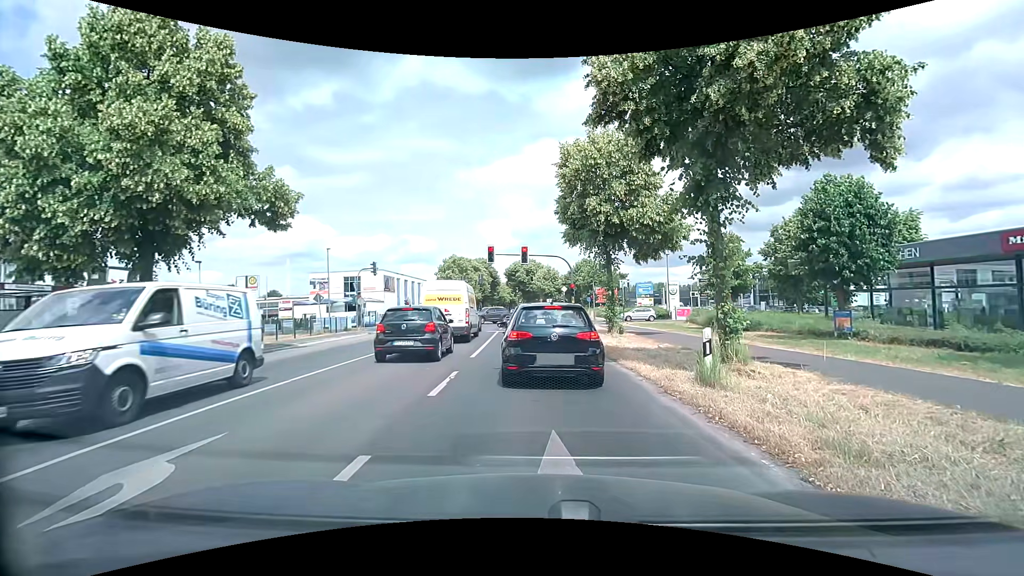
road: secondary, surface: asphalt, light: Day
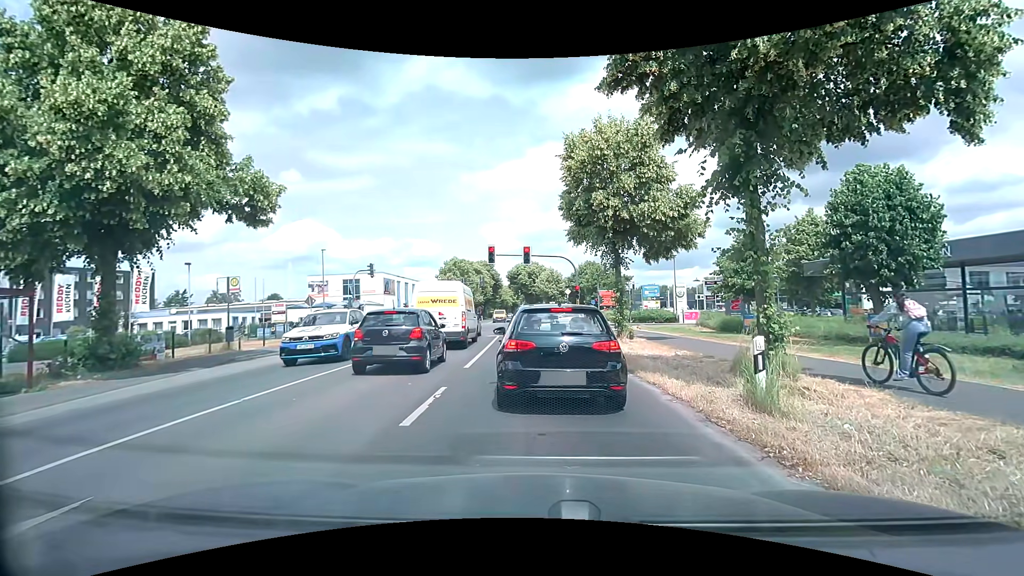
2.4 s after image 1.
(0.0, +1.7) m; 0°
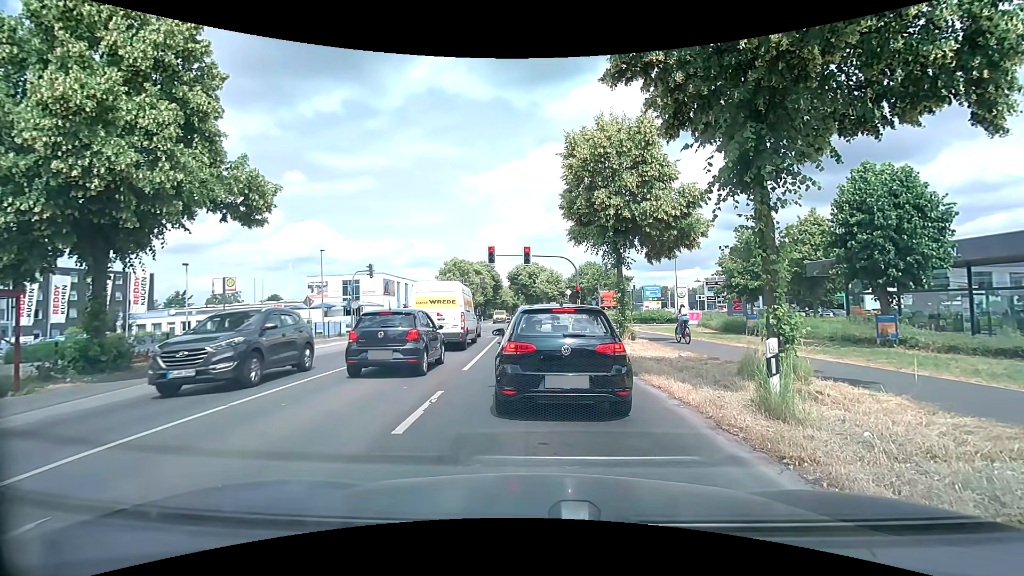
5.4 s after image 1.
(0.0, +0.4) m; 0°
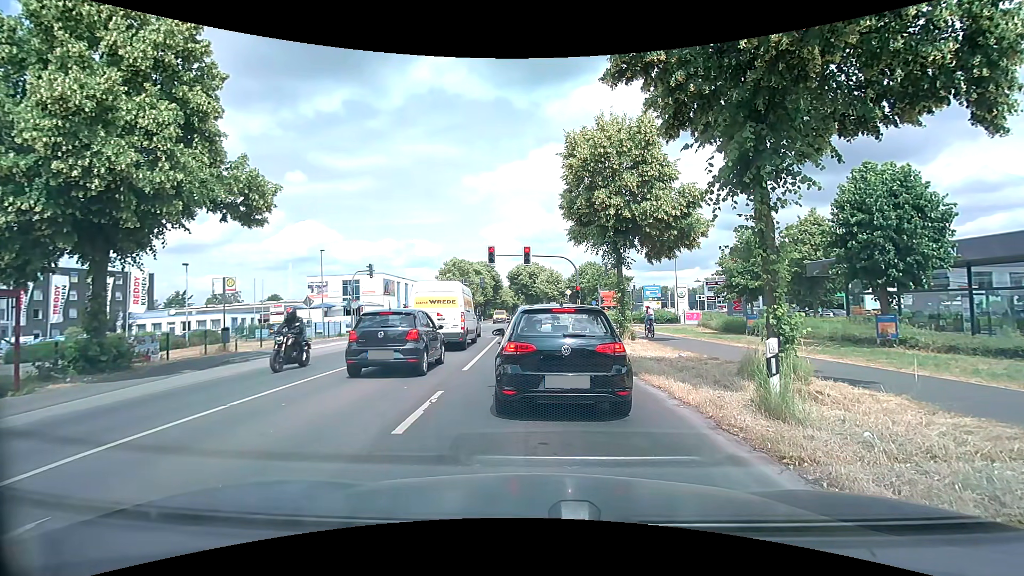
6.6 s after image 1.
(0.0, 0.0) m; 0°
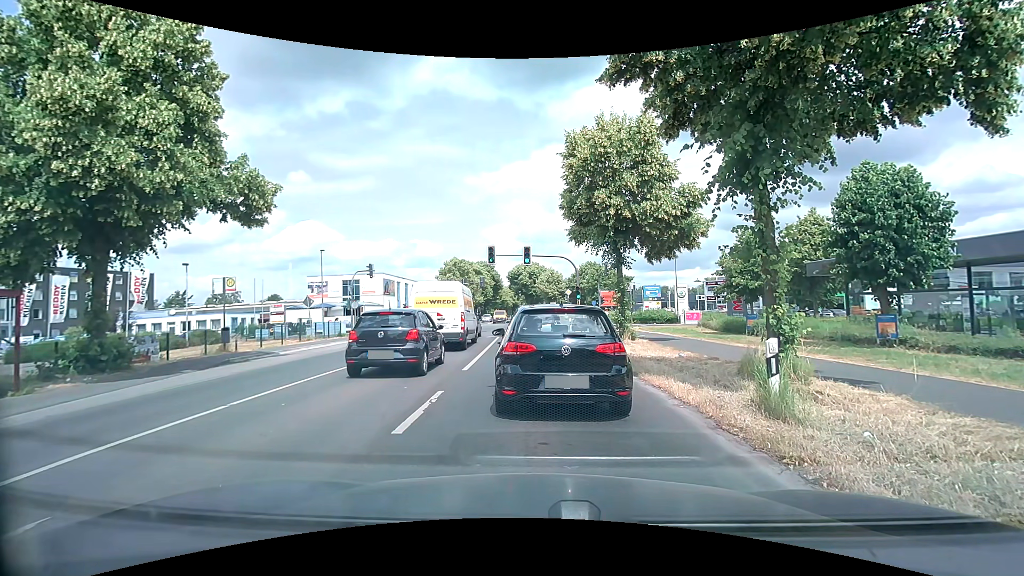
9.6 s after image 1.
(0.0, 0.0) m; 0°
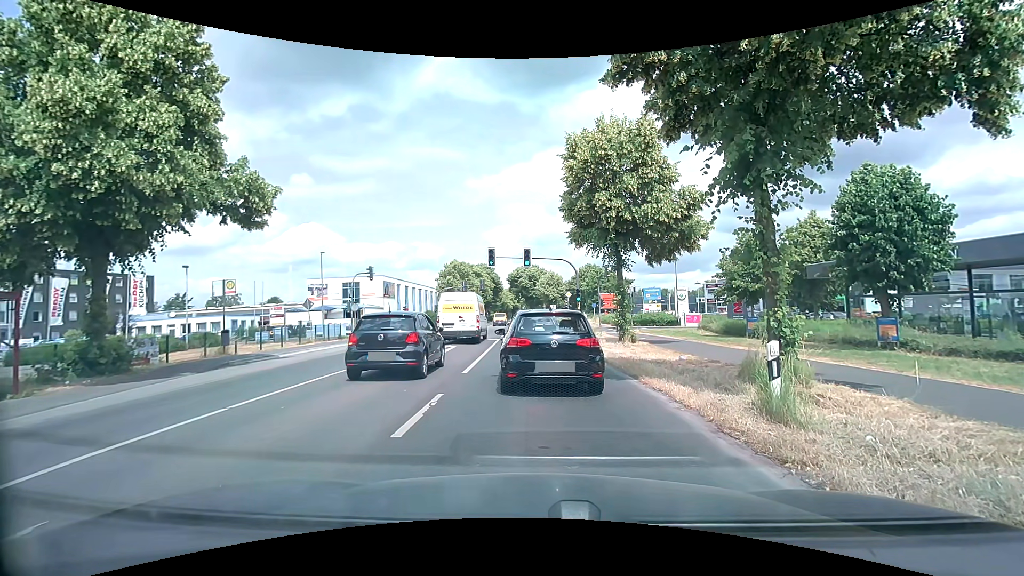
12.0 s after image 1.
(0.0, 0.0) m; 0°
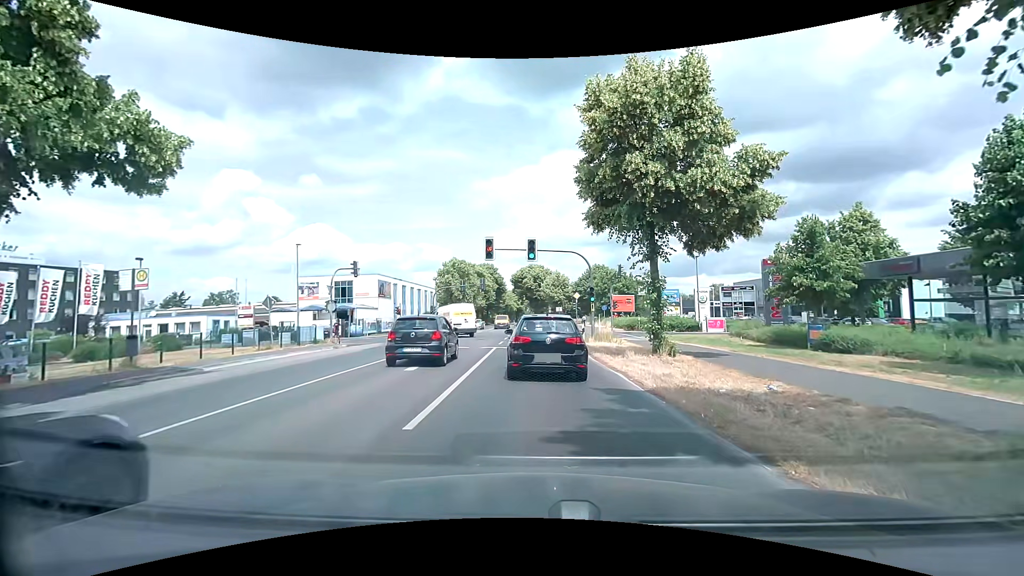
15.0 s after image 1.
(0.0, +6.0) m; 0°
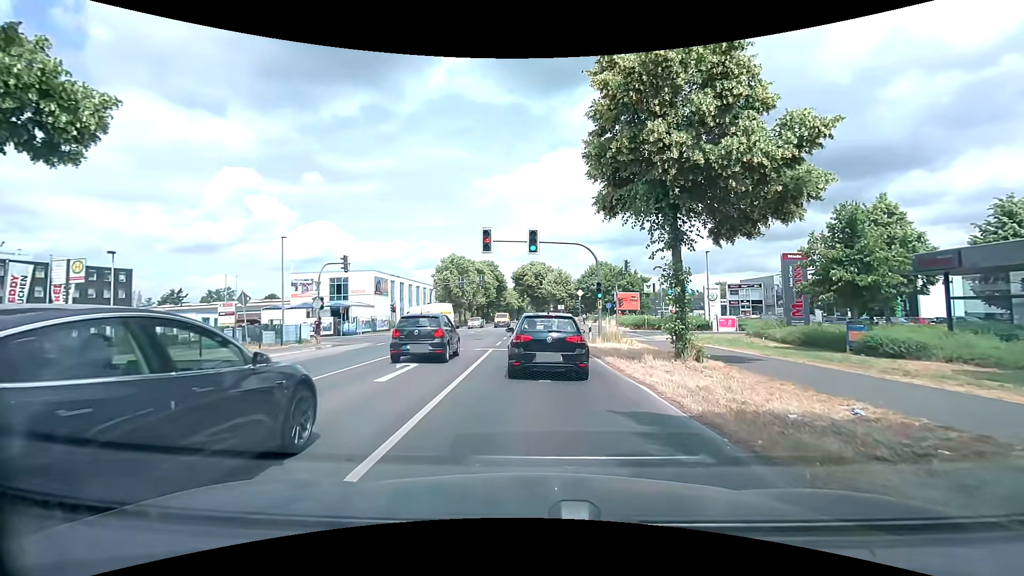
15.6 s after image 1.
(0.0, +2.7) m; 0°
(0, +10) (0, +20) (0, +30) (0, +40) (-1, +50) (-1, +60) (-1, +70) (-1, +80) (-2, +90) (-3, +100) m
